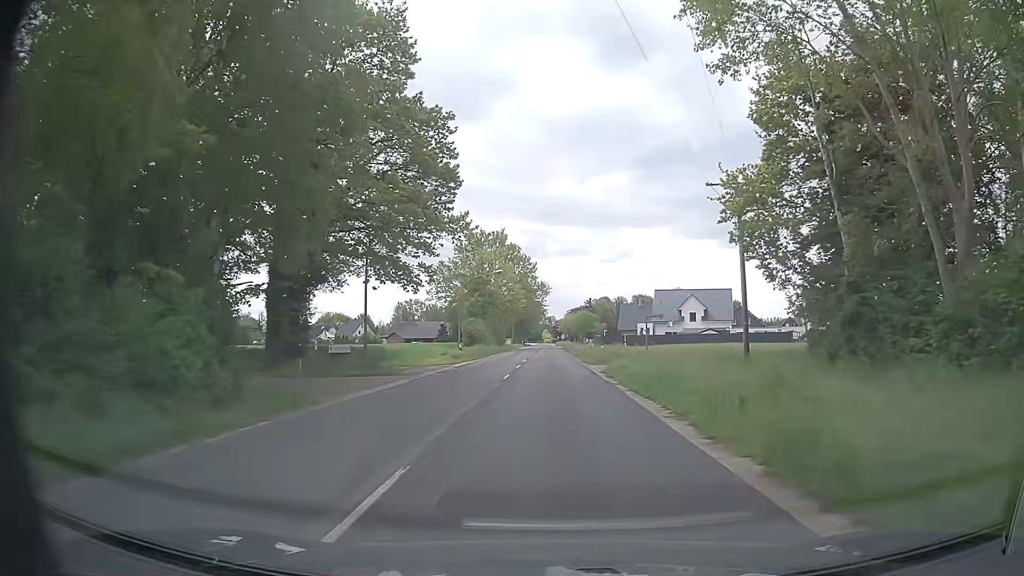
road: secondary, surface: asphalt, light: Day
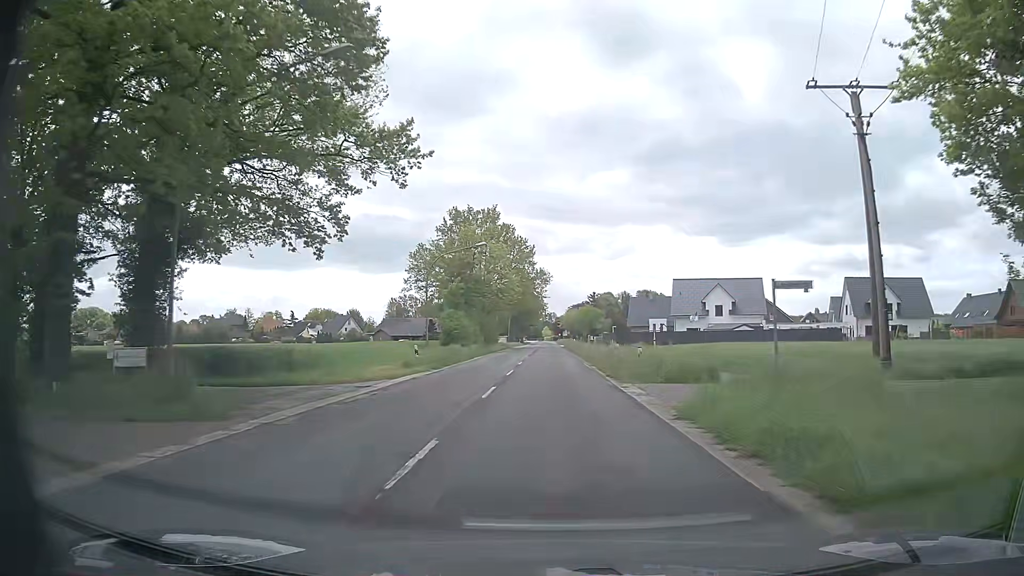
(-0.1, +16.1) m; 0°
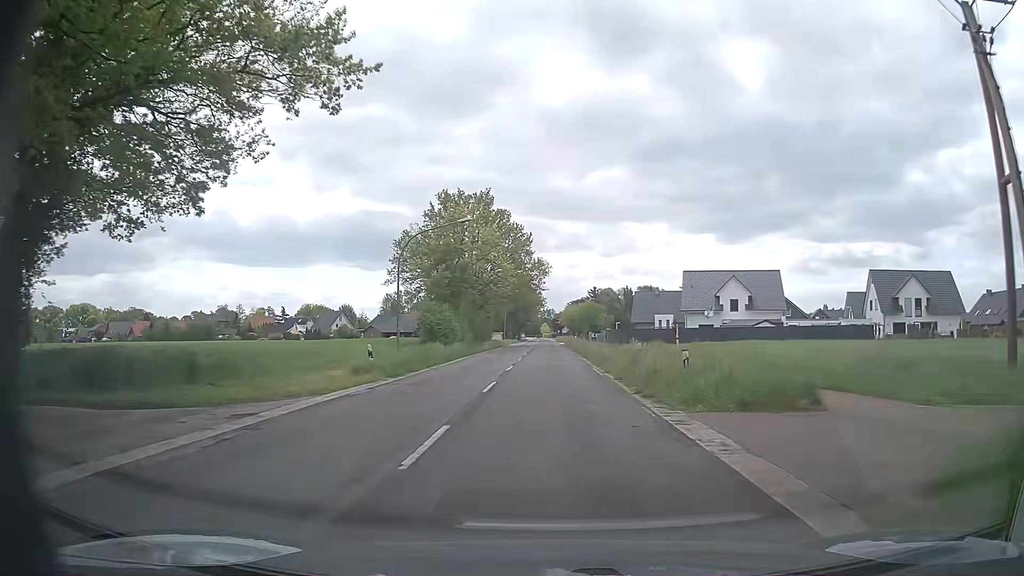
(-0.1, +8.1) m; 0°
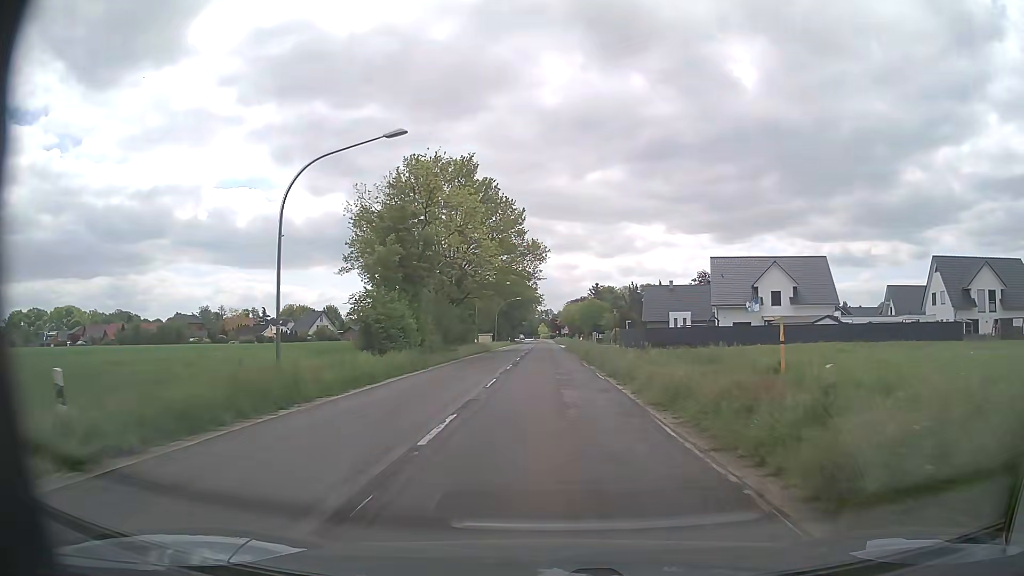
(+0.1, +16.2) m; 0°
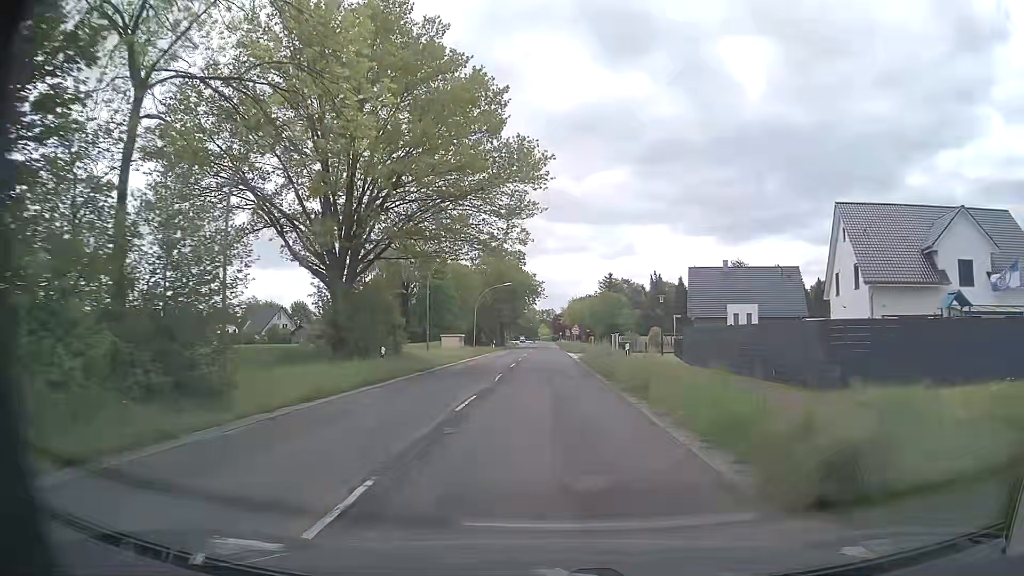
(-0.1, +32.4) m; 0°
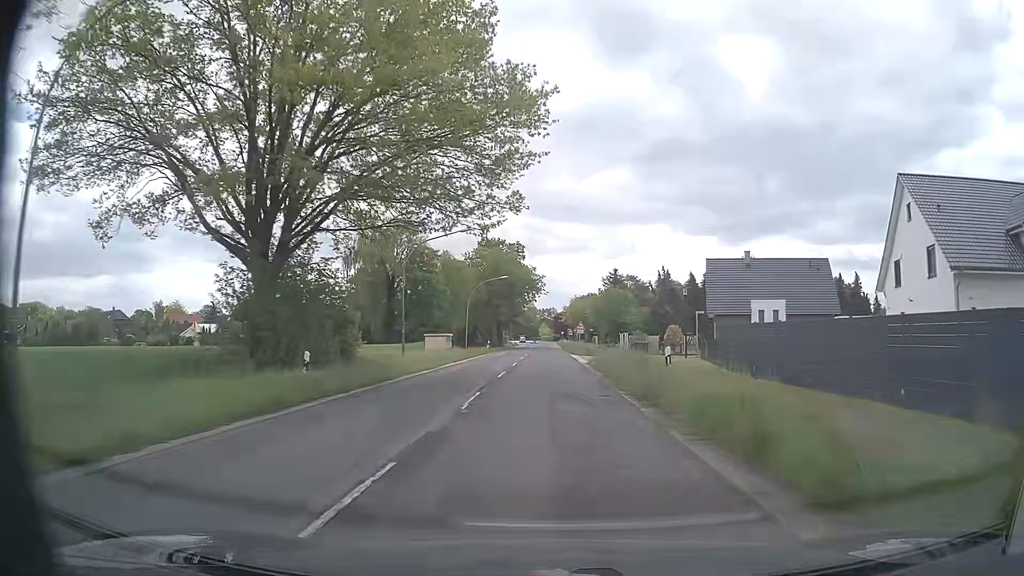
(0.0, +8.1) m; 0°
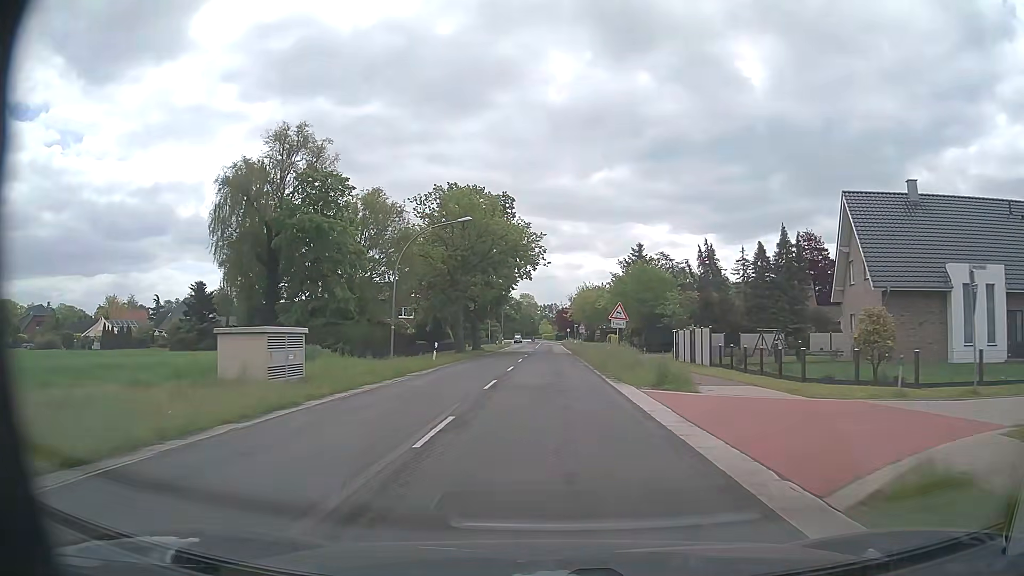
(+0.1, +32.4) m; 0°
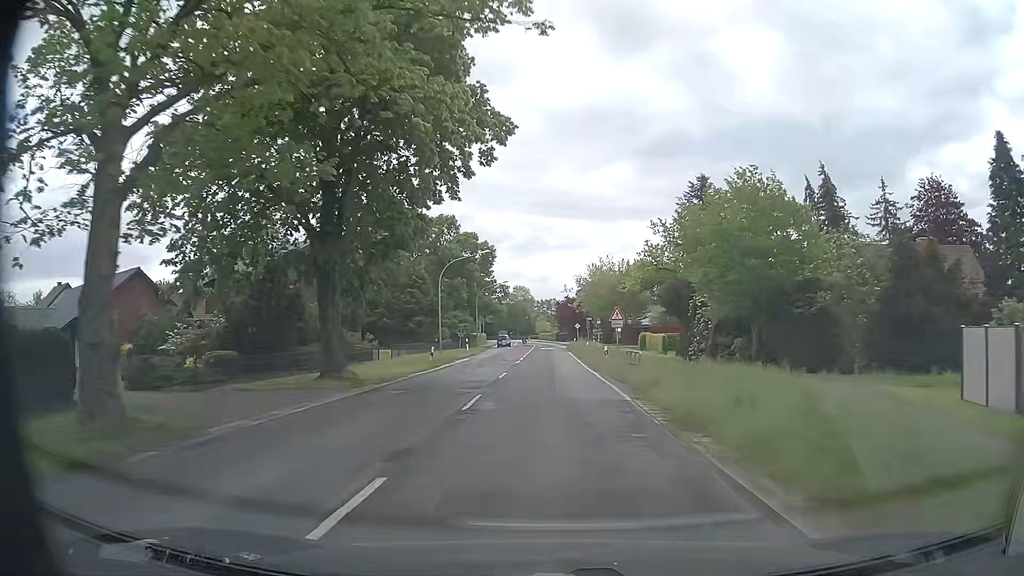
(0.0, +40.6) m; 0°
(0, +10) (0, +20) (0, +30) (0, +40) (0, +50) (0, +60) (0, +70) (0, +80) (-1, +90) (-1, +100) m
